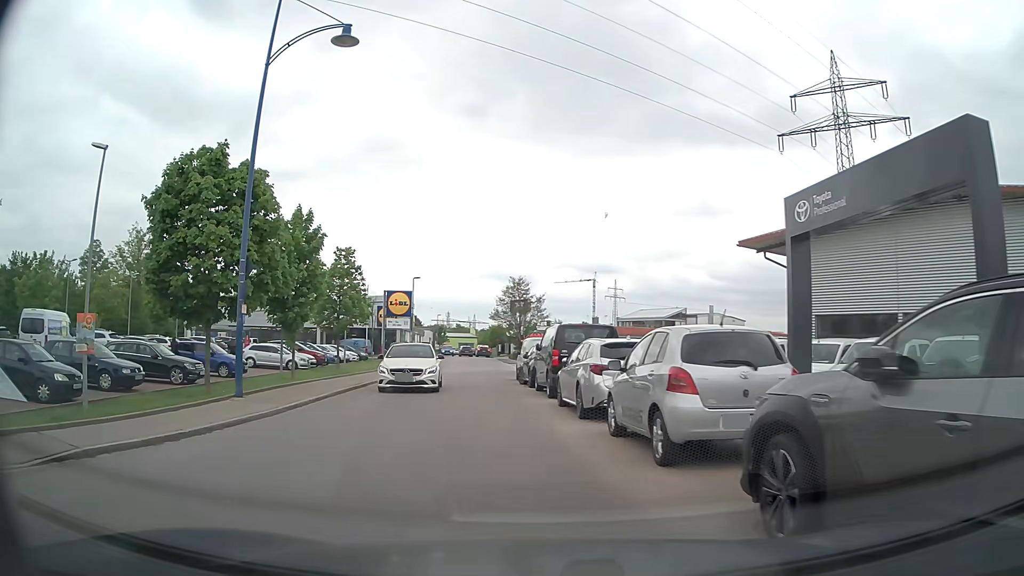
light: Day
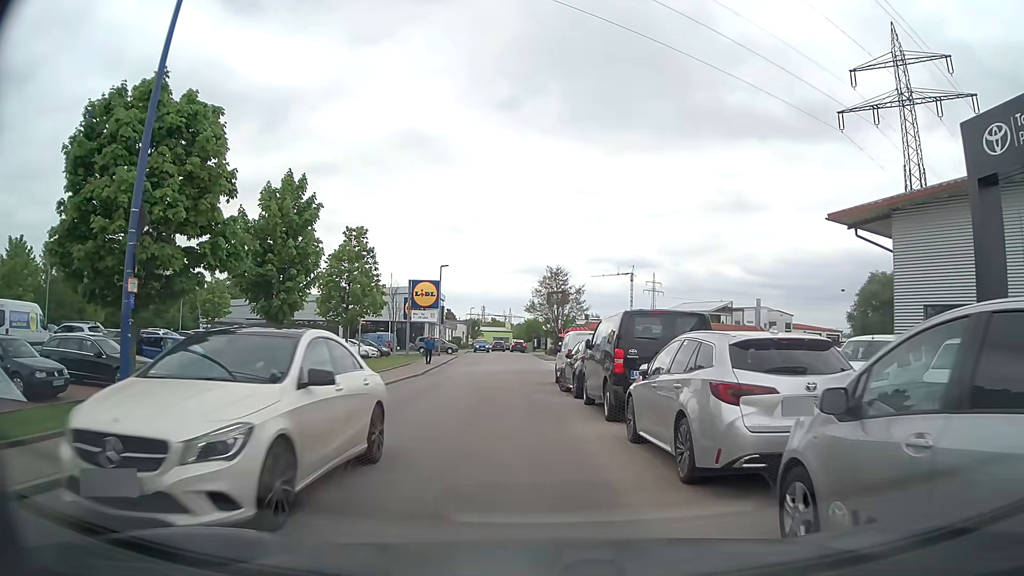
(-0.2, +5.8) m; -3°
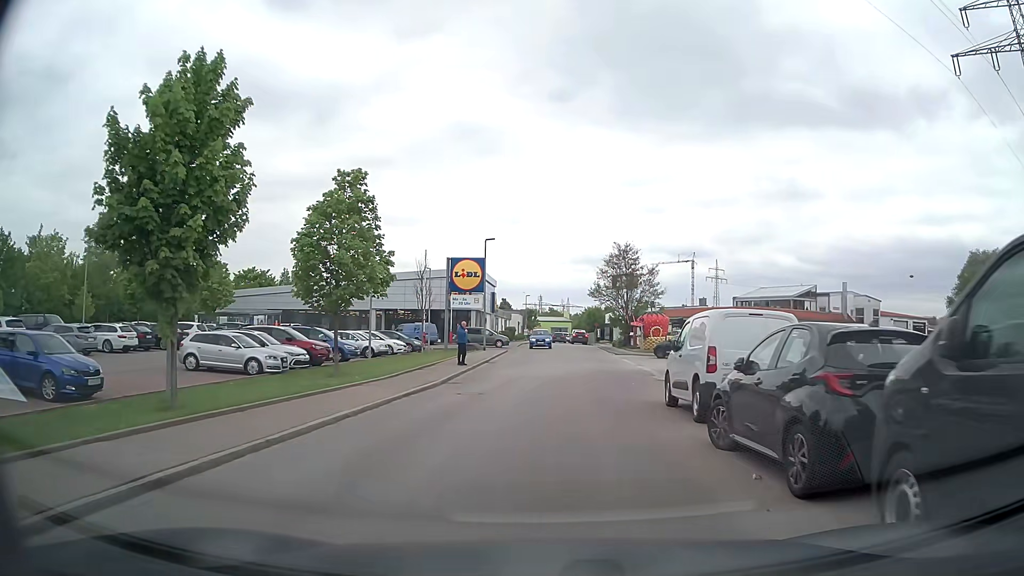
(-0.7, +11.4) m; -6°
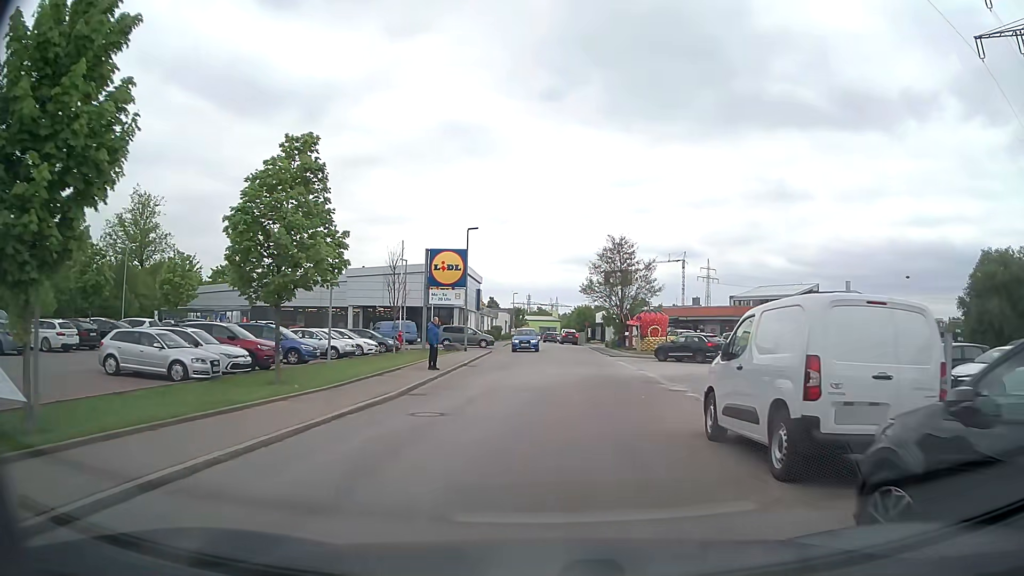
(+0.1, +4.5) m; +1°
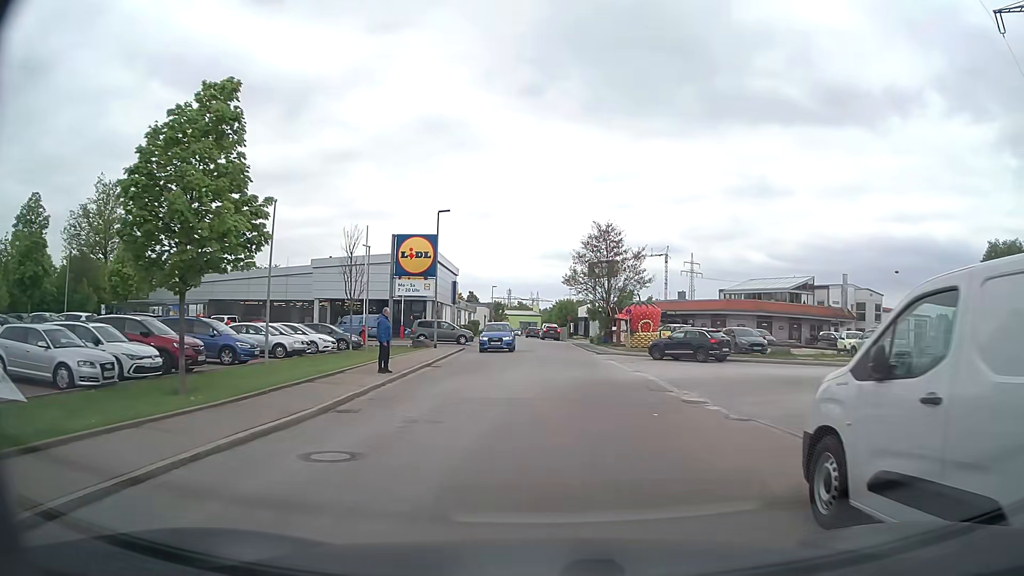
(+0.1, +4.6) m; +2°
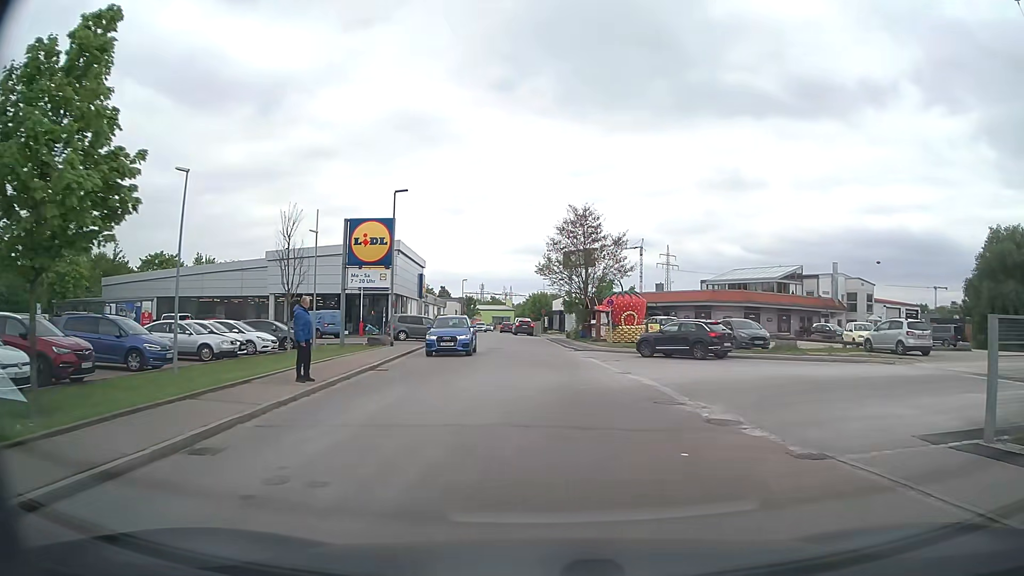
(+0.1, +4.6) m; +3°
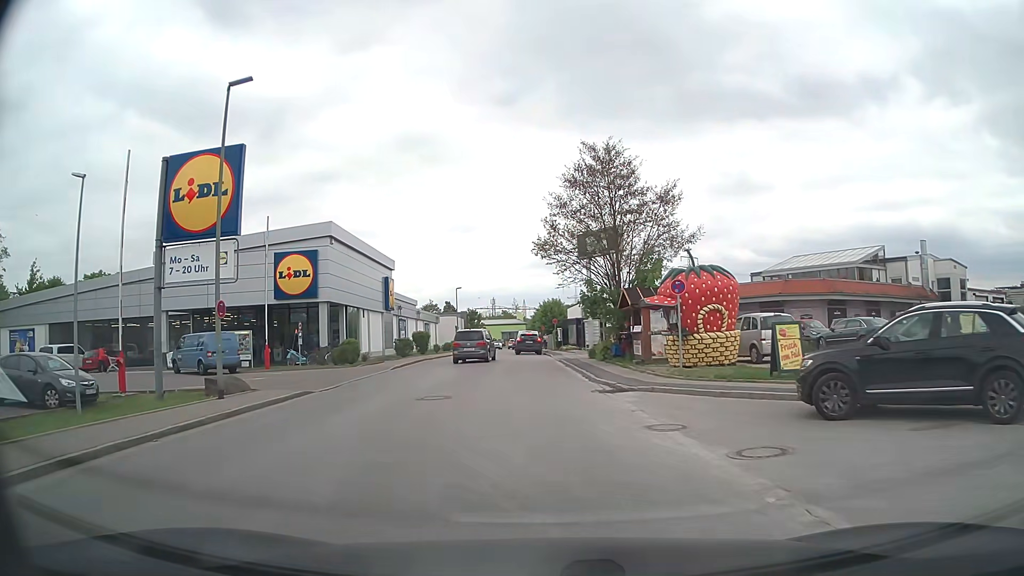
(+0.2, +18.7) m; -2°
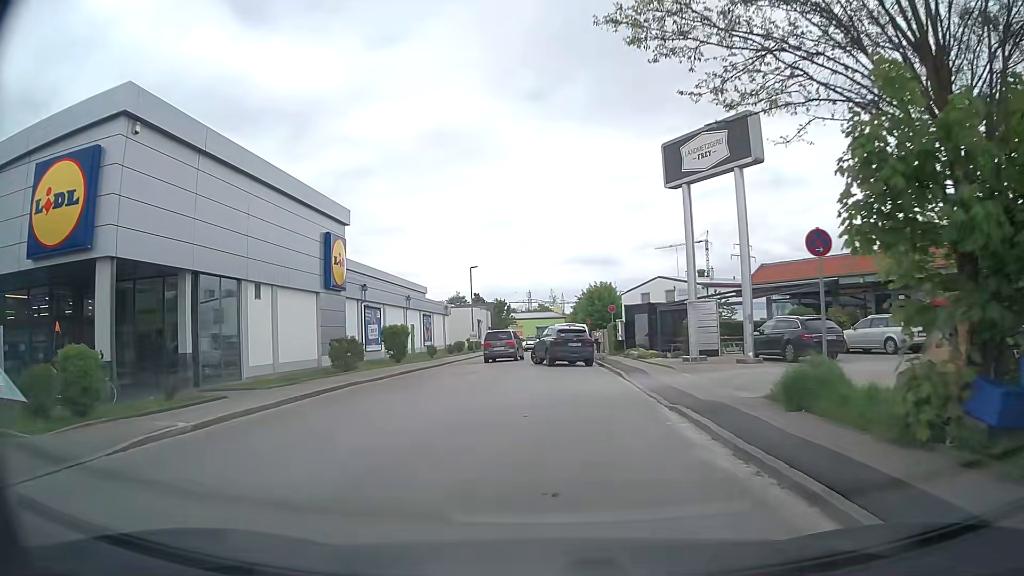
(-0.6, +22.0) m; -3°
